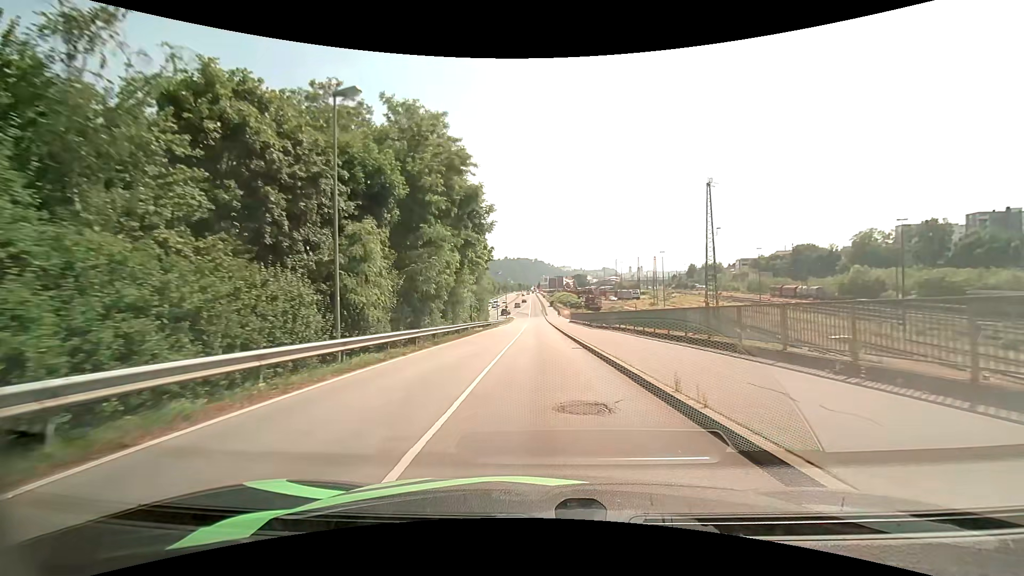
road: unclassified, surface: asphalt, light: Day
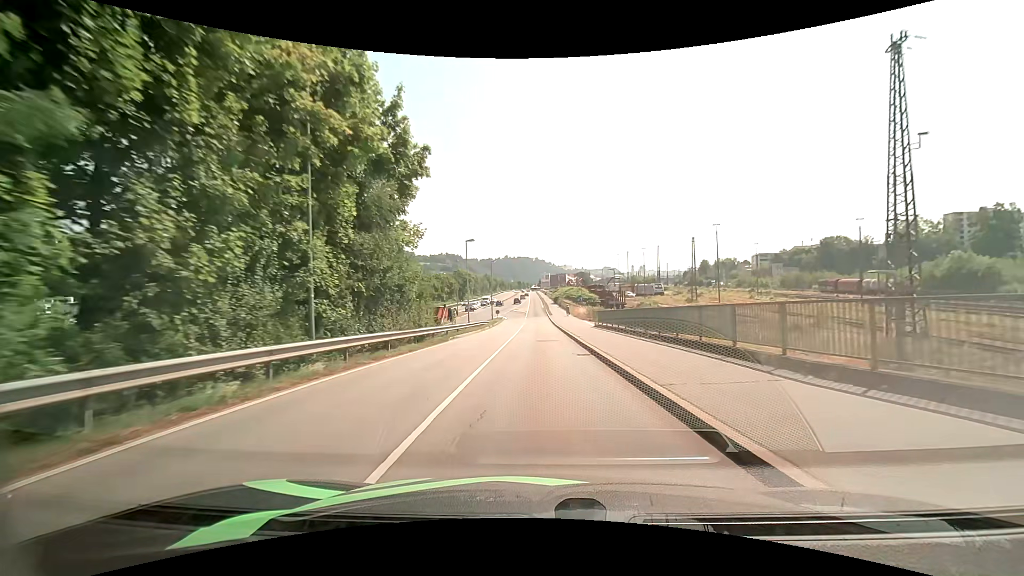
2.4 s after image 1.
(0.0, +31.8) m; 0°
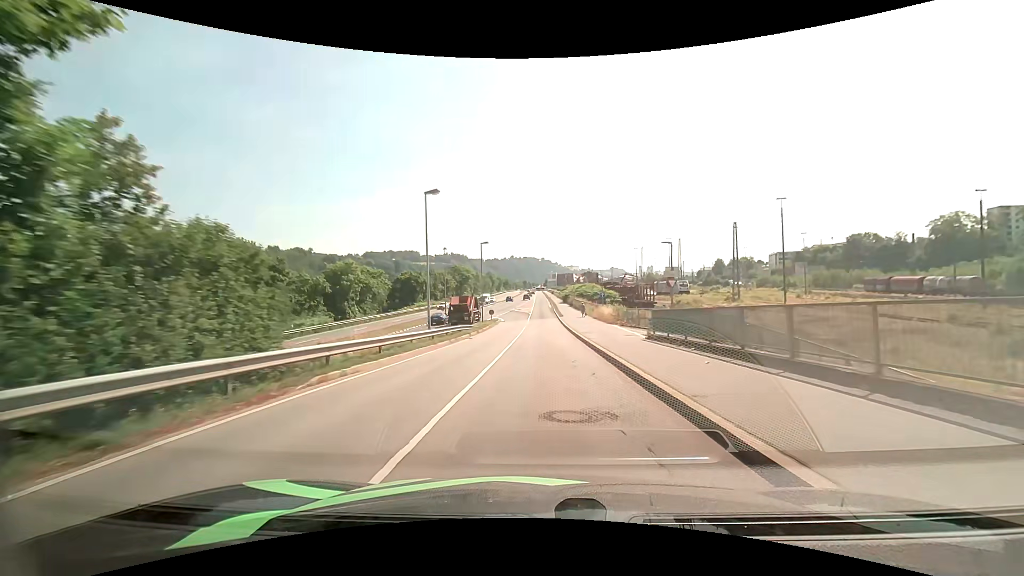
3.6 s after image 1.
(-0.1, +17.7) m; -1°
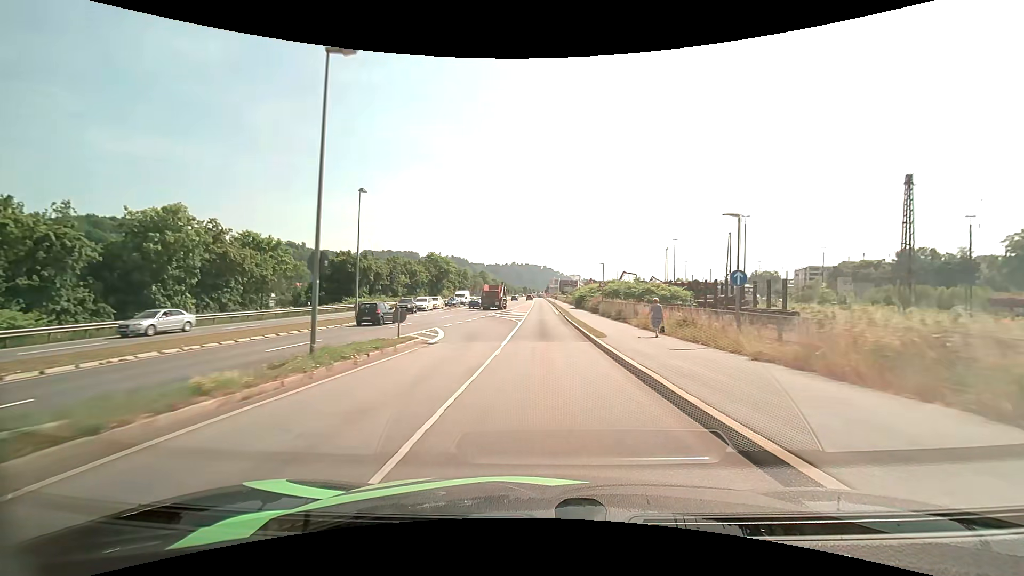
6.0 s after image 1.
(+0.1, +37.0) m; 0°
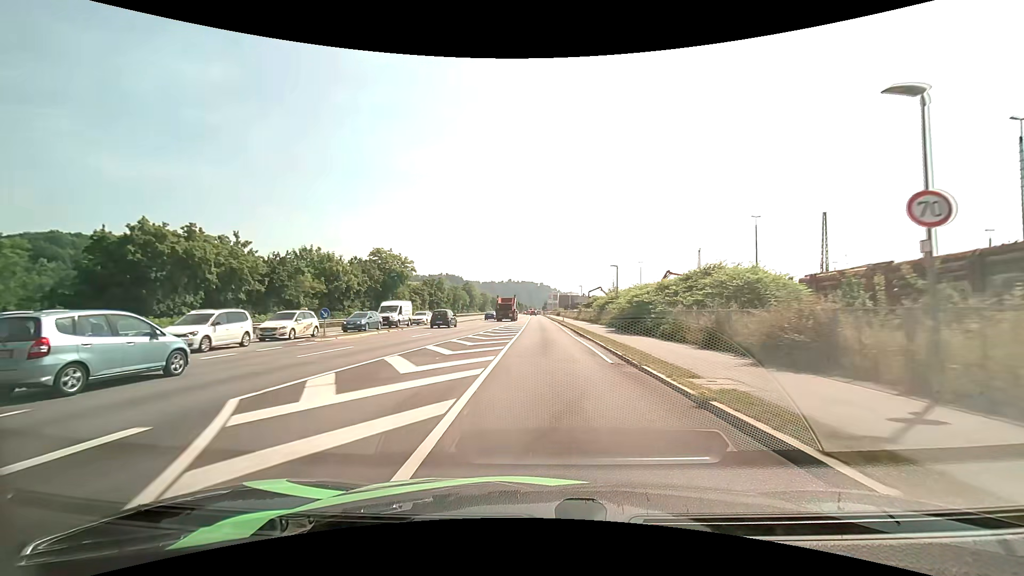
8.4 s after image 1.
(0.0, +38.6) m; +1°
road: primary
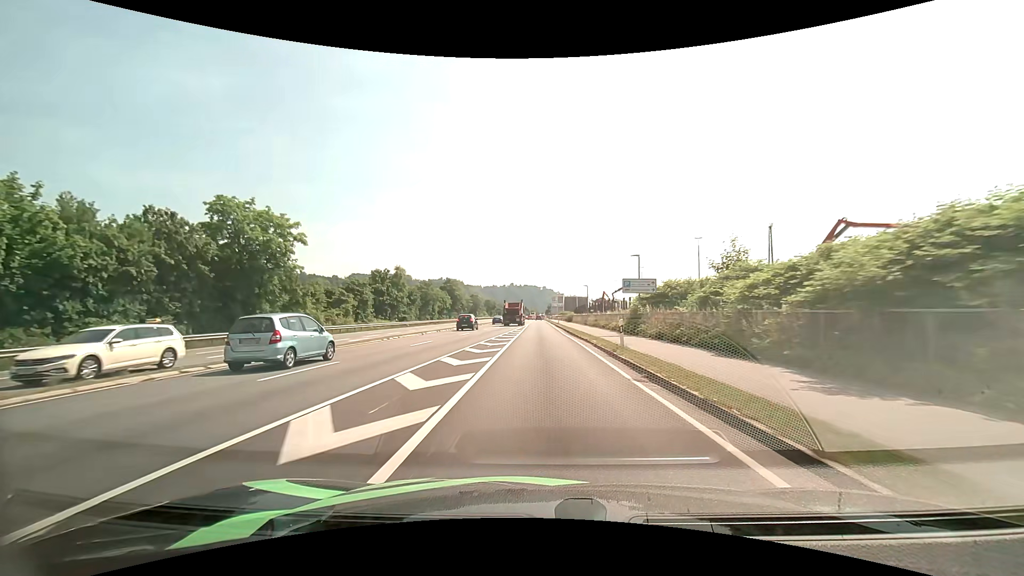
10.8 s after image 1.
(-0.1, +40.4) m; 0°
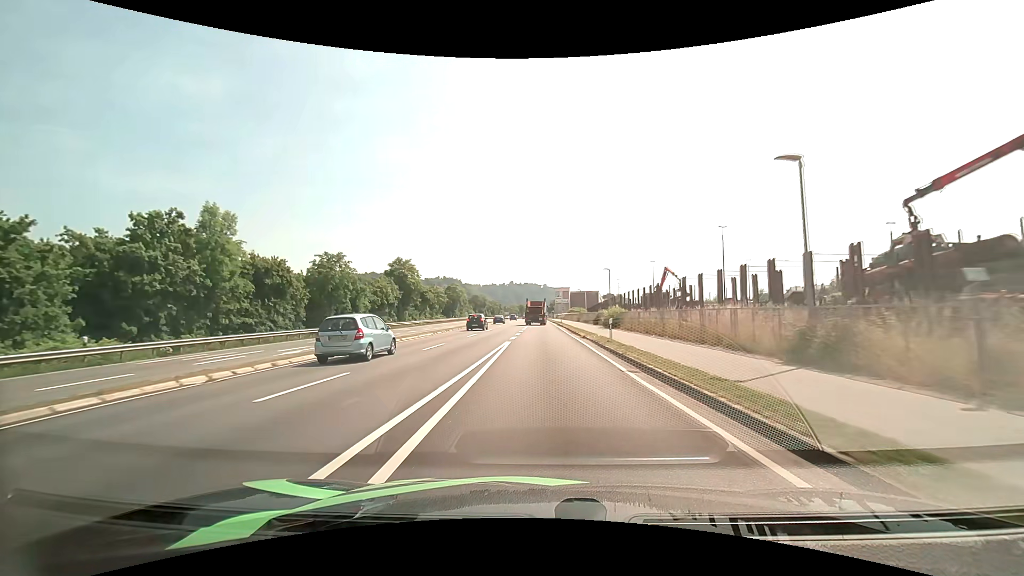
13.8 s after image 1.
(-0.2, +50.5) m; 0°
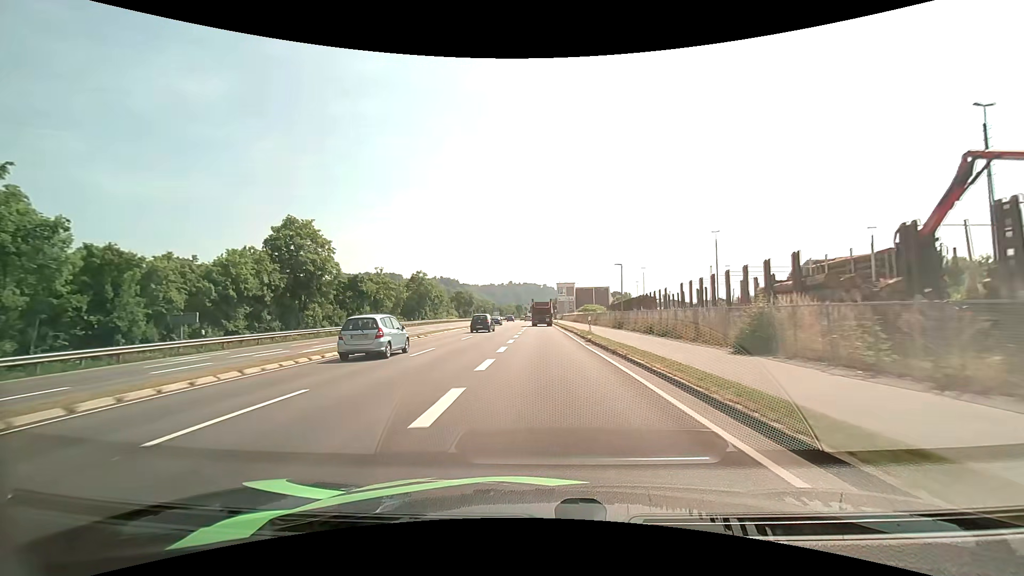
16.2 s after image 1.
(-0.1, +38.4) m; 0°
(0, +10) (0, +20) (-1, +30) (-1, +40) (-2, +50) (-2, +60) (-3, +70) (-3, +80) (-3, +90) (-3, +100) m
